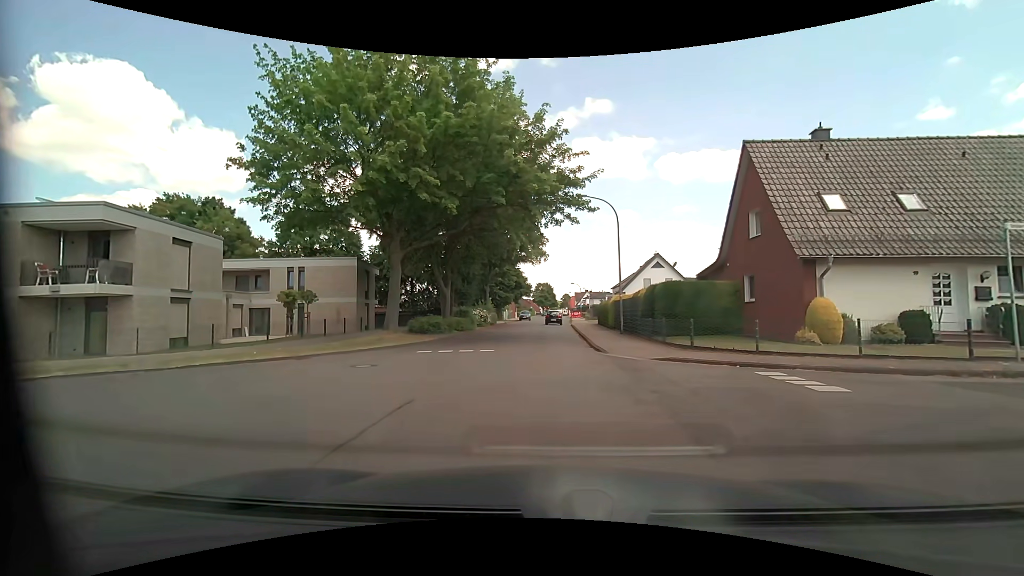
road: tertiary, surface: asphalt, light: Day
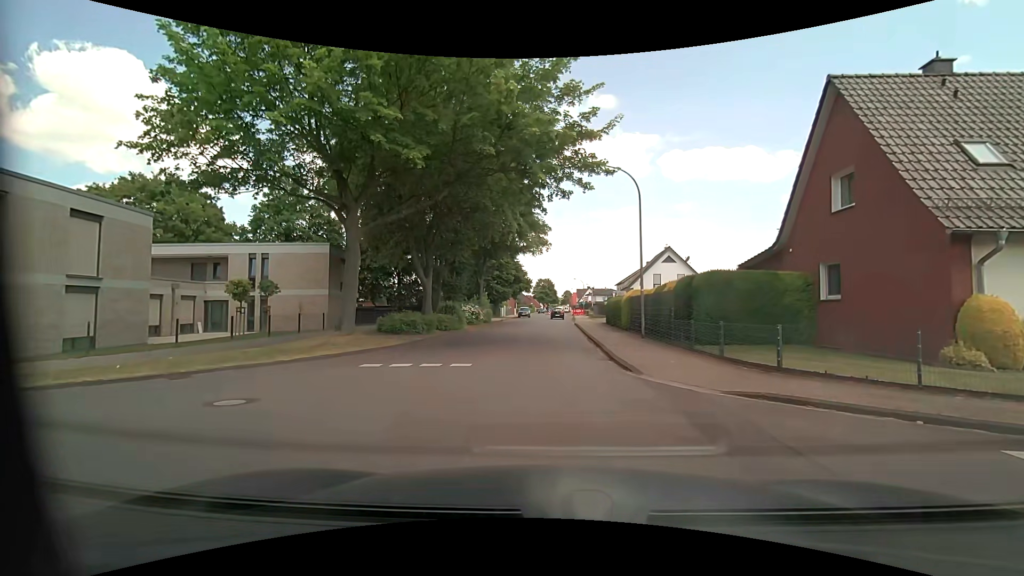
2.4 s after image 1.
(+0.1, +5.8) m; 0°
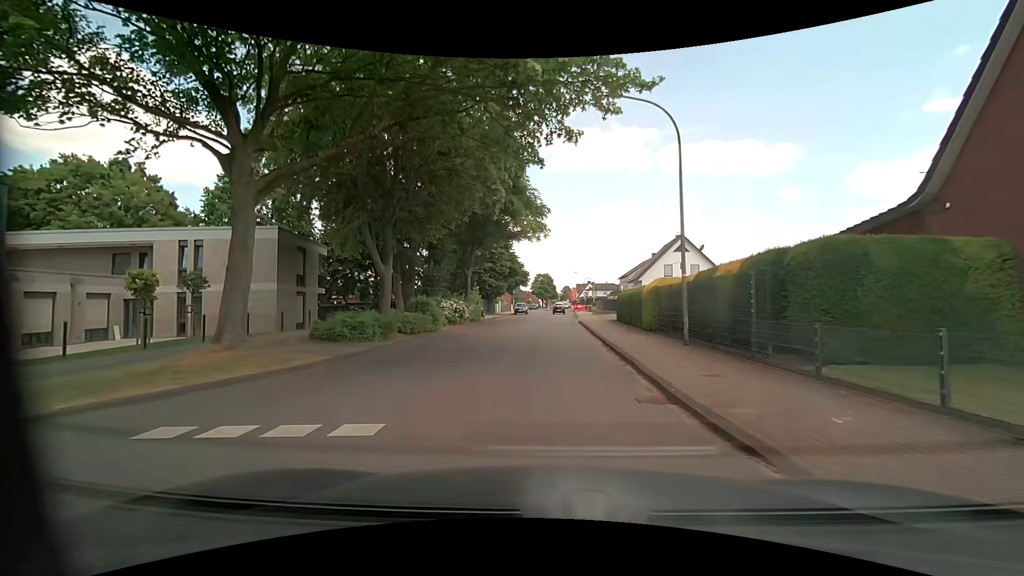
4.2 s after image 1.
(+0.1, +6.9) m; +1°
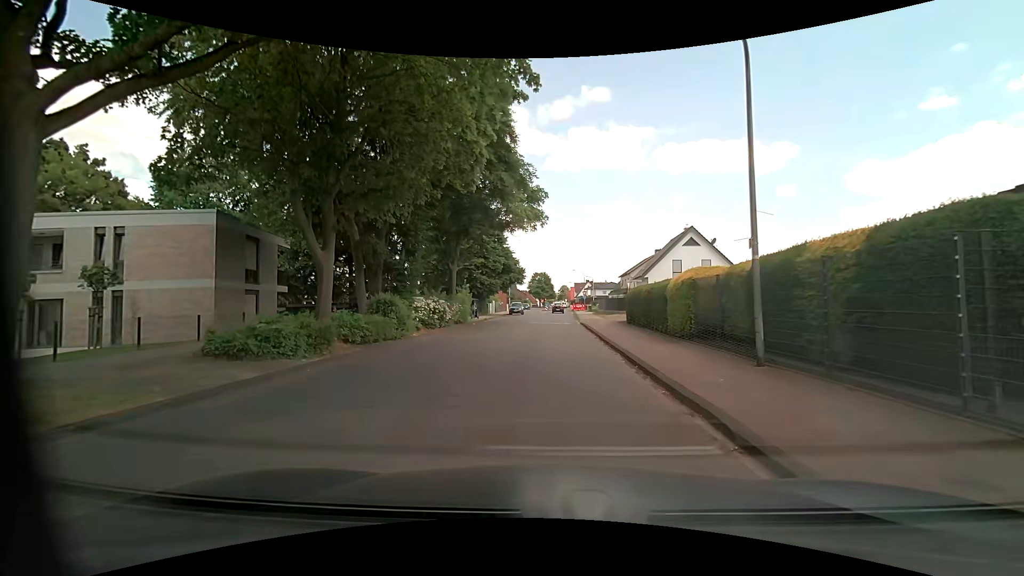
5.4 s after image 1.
(0.0, +5.3) m; 0°
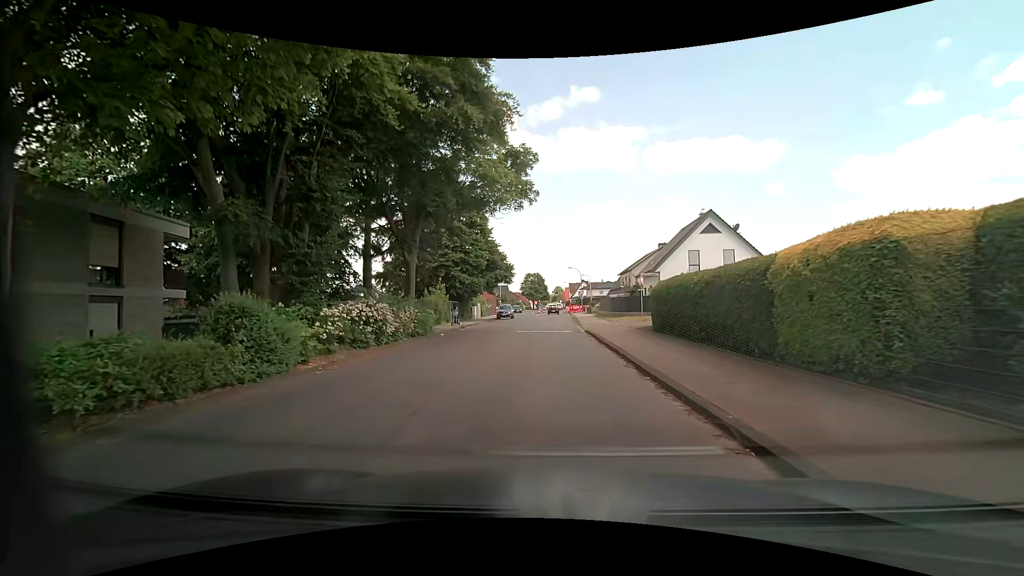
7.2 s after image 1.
(+0.1, +9.0) m; 0°
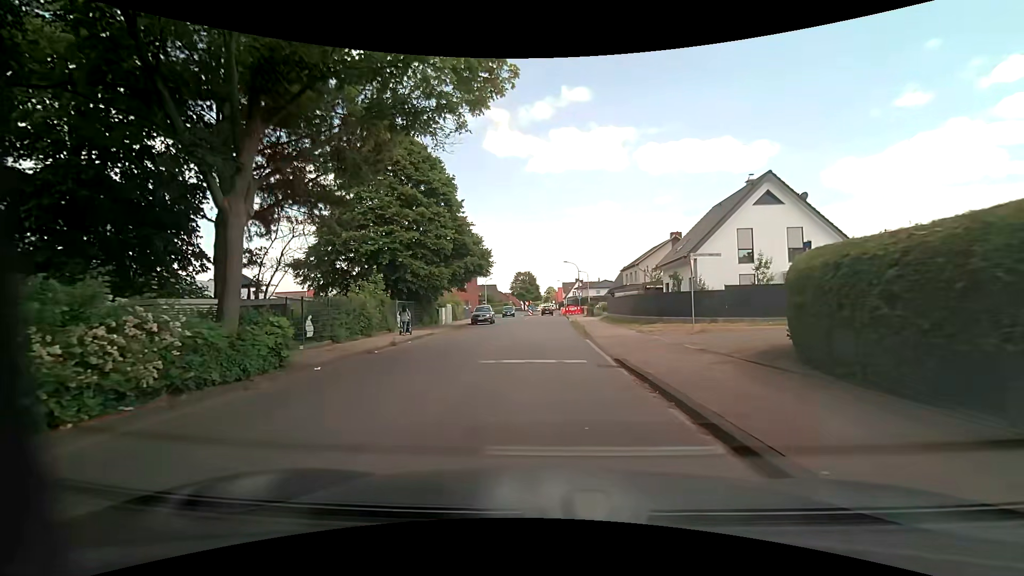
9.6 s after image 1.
(+0.2, +13.8) m; +2°
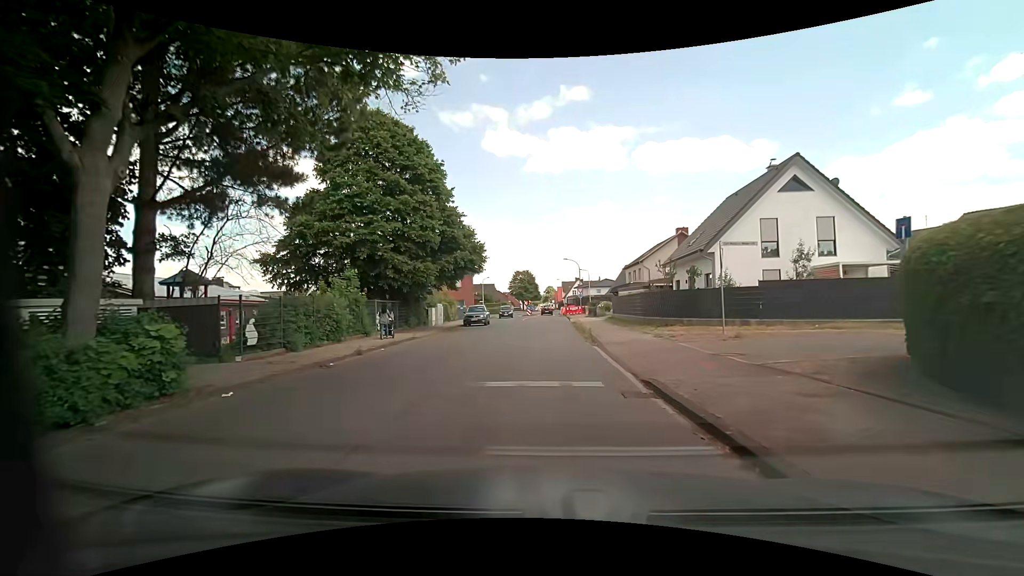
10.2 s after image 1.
(-0.1, +3.6) m; -1°
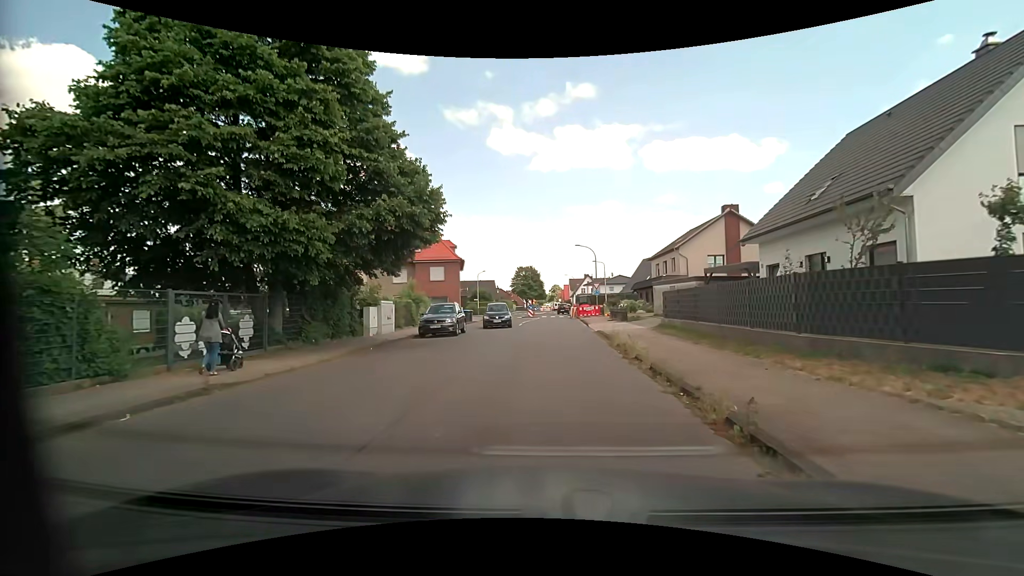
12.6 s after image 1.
(-0.1, +15.1) m; -1°
(0, +10) (0, +20) (0, +30) (0, +40) (+1, +50) (+1, +60) (+2, +70) (+7, +78) (+16, +82) (+26, +83) m
